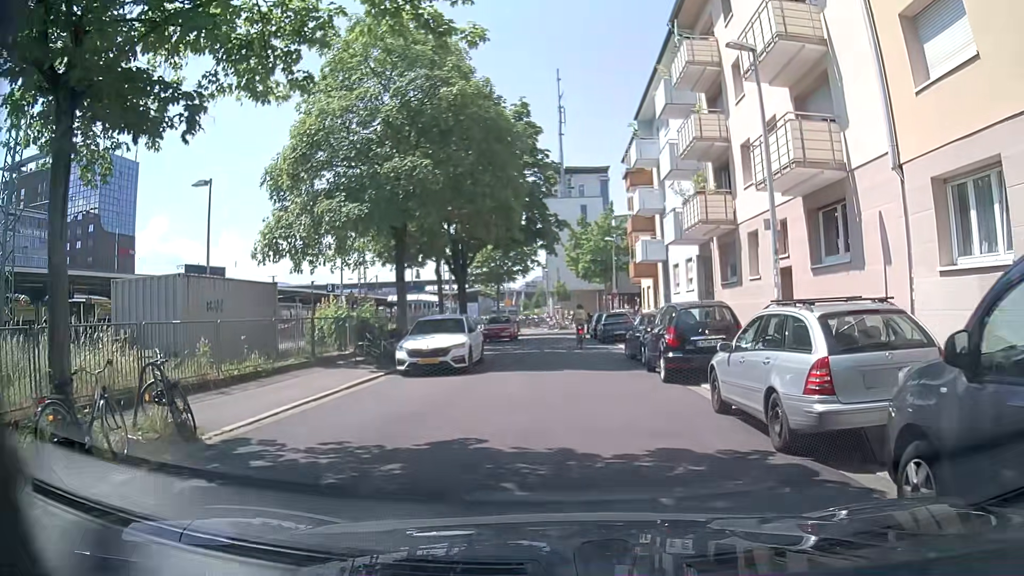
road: residential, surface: asphalt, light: Day
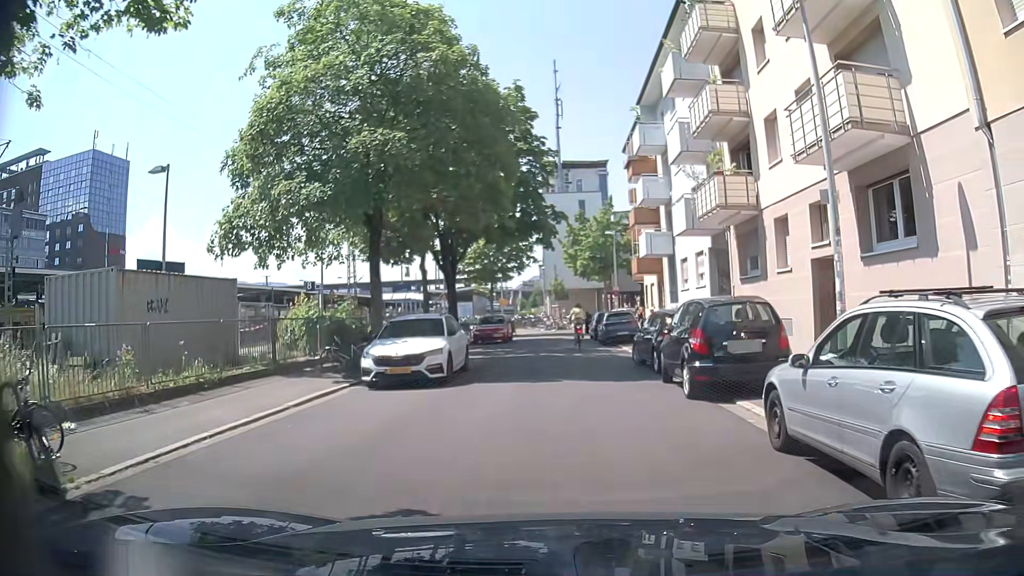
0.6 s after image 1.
(0.0, +2.9) m; +2°
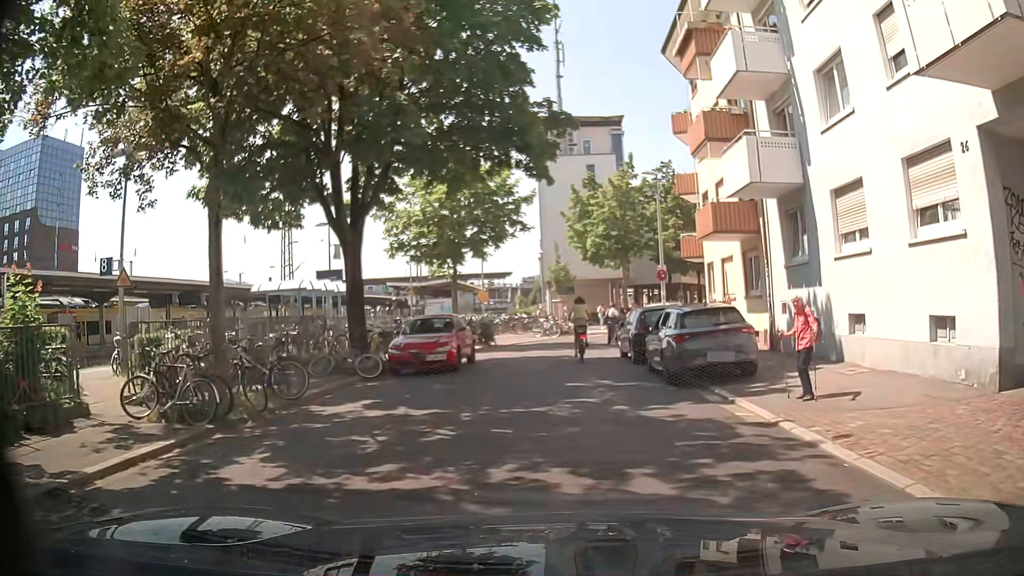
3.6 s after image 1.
(-0.2, +17.2) m; -1°
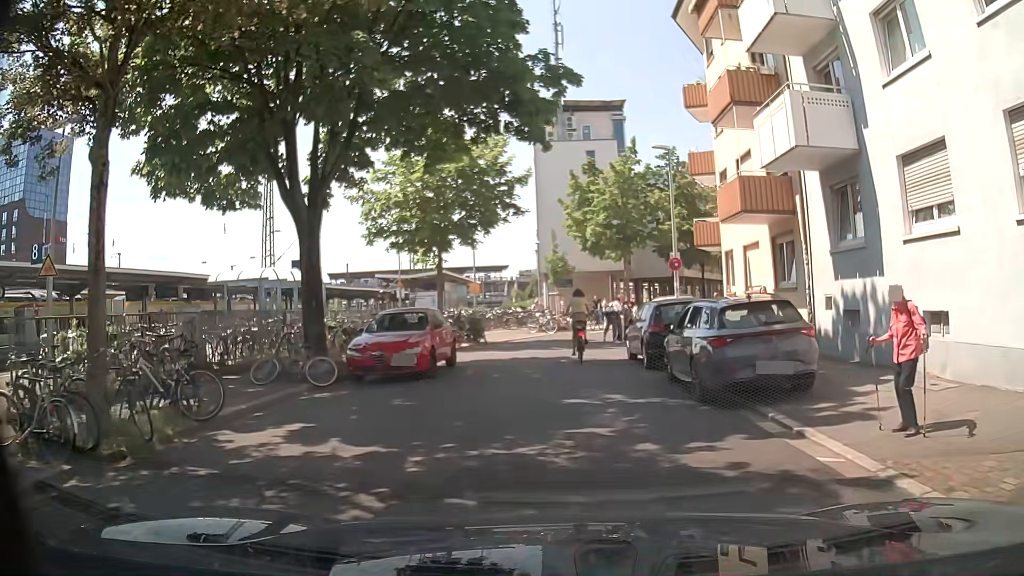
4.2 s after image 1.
(0.0, +3.1) m; 0°
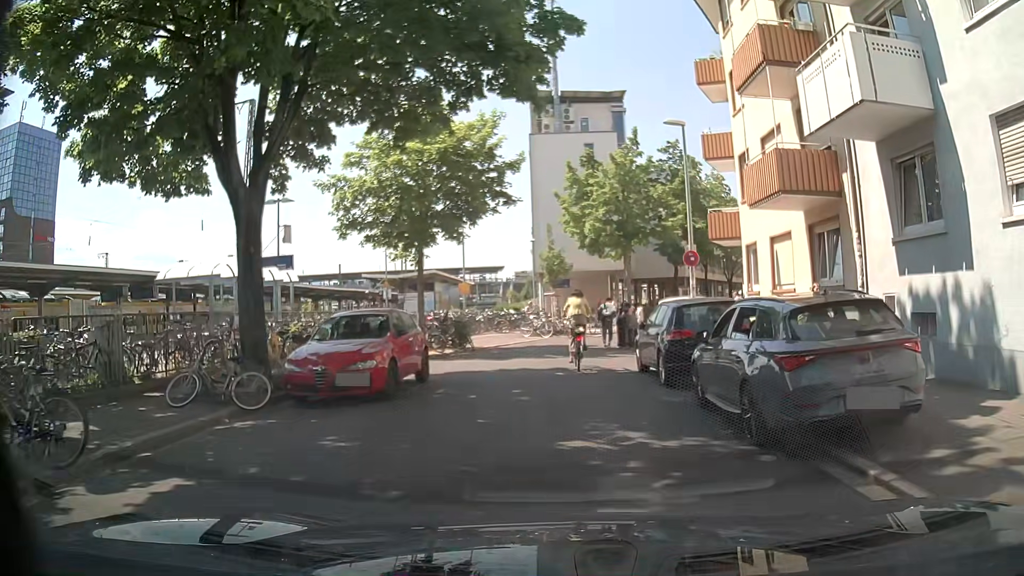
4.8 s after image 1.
(0.0, +3.0) m; +1°
